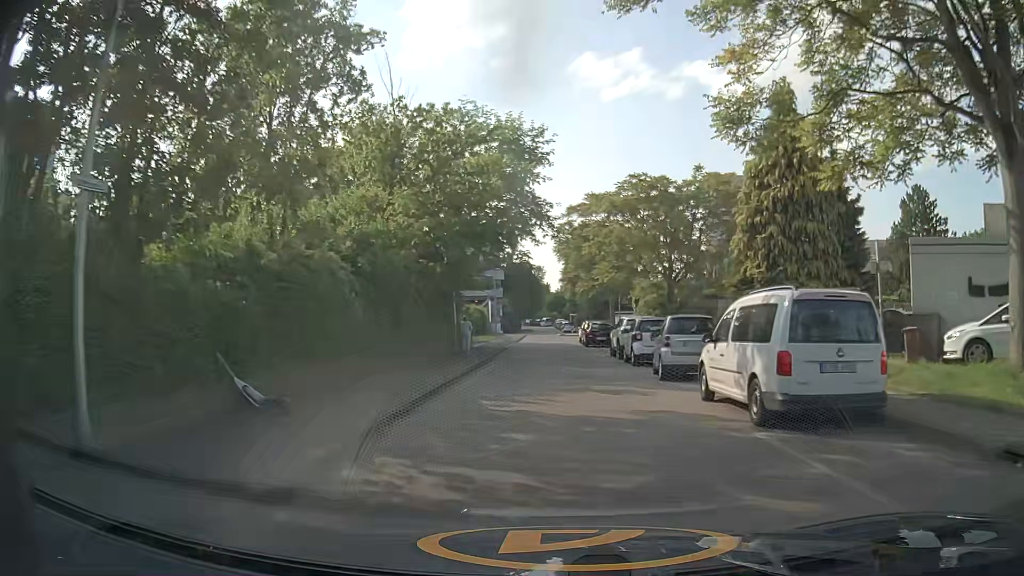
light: Day
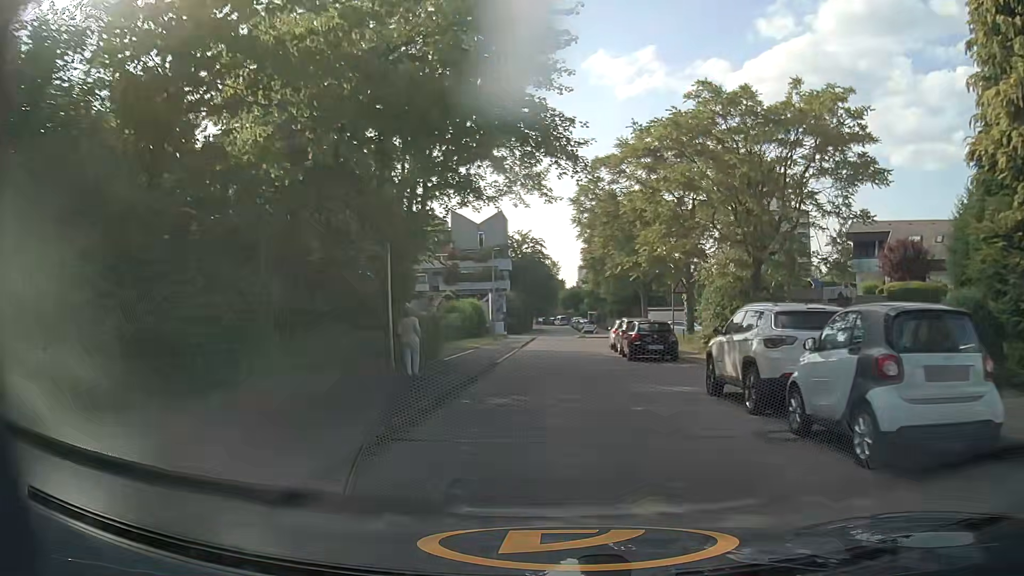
(-0.2, +15.5) m; -1°
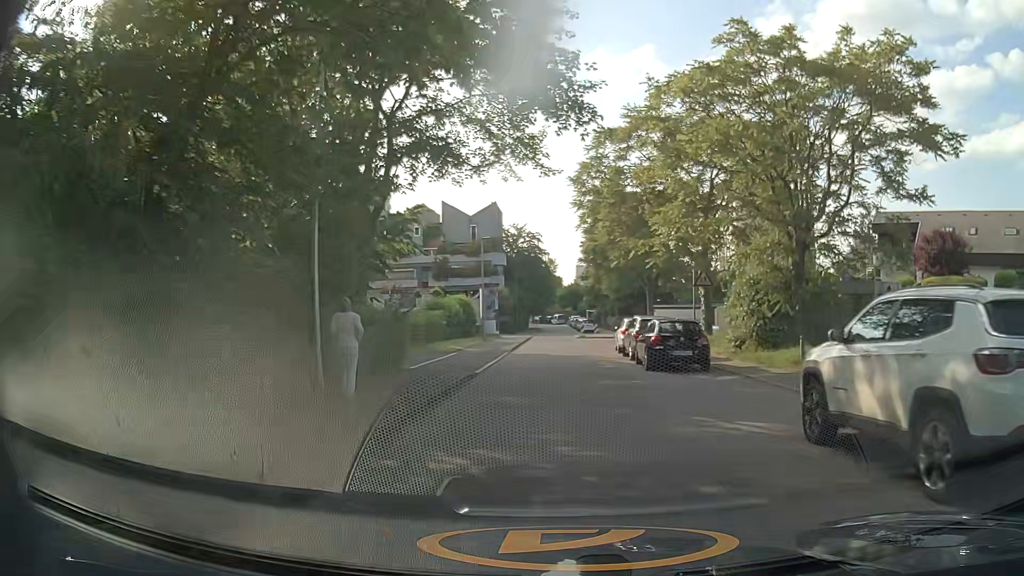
(0.0, +5.3) m; +1°
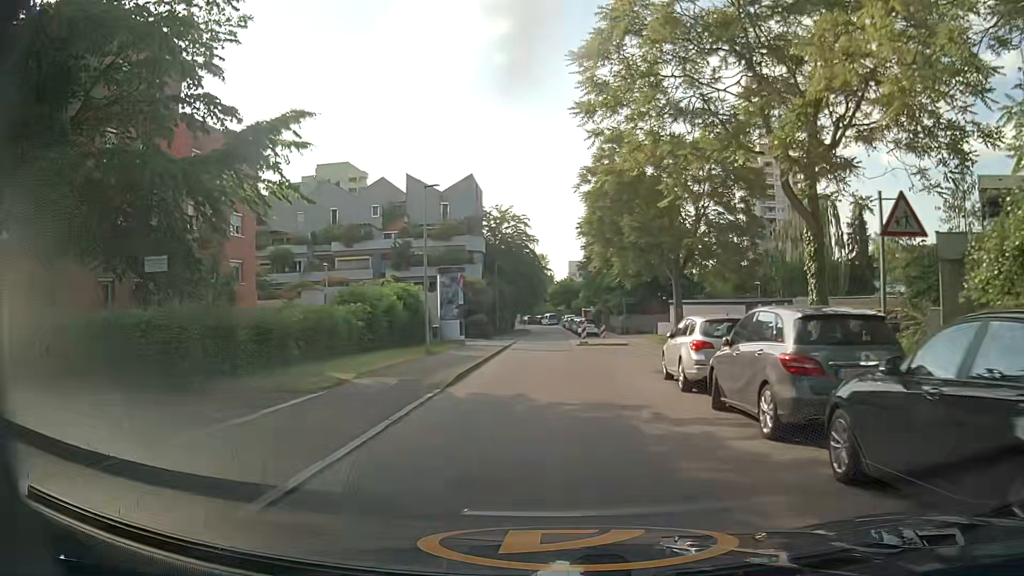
(0.0, +15.8) m; +1°
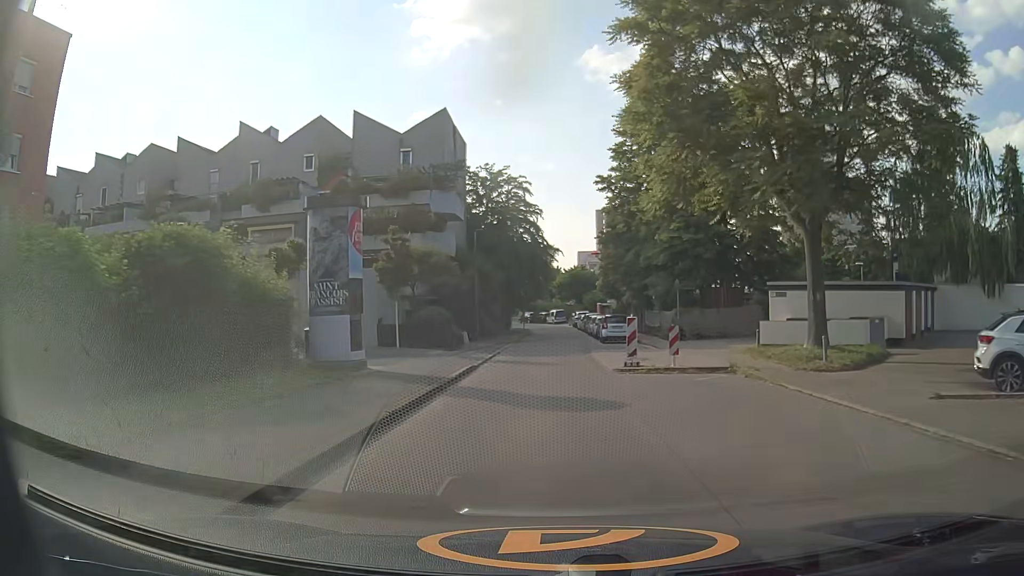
(-0.2, +20.5) m; 0°
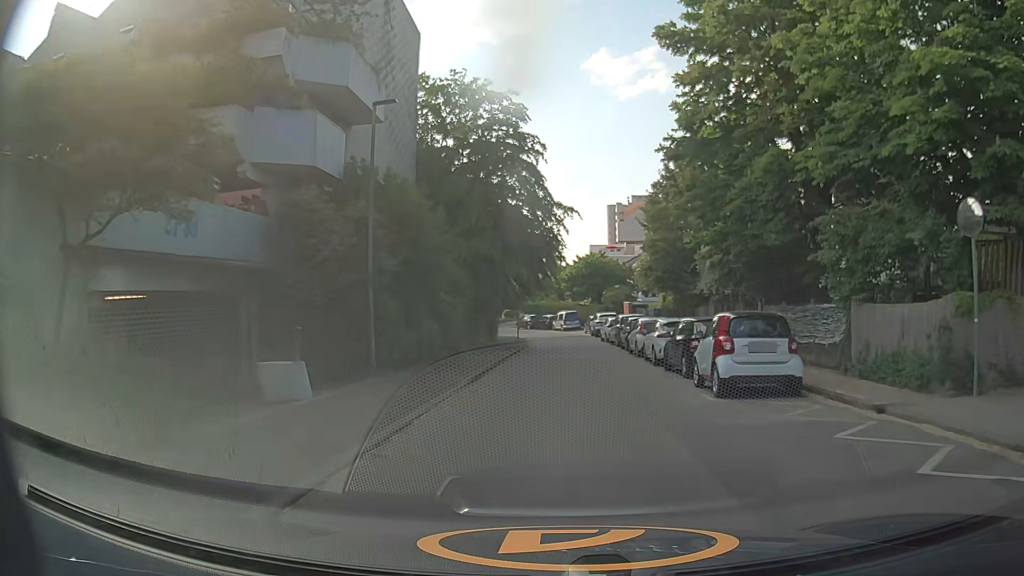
(-0.5, +24.1) m; -1°
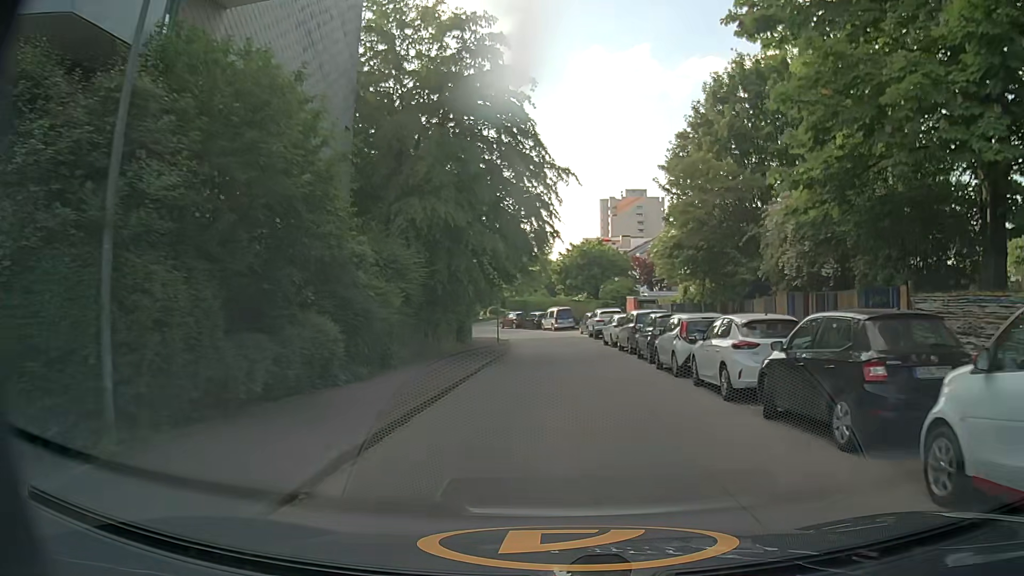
(0.0, +9.5) m; 0°
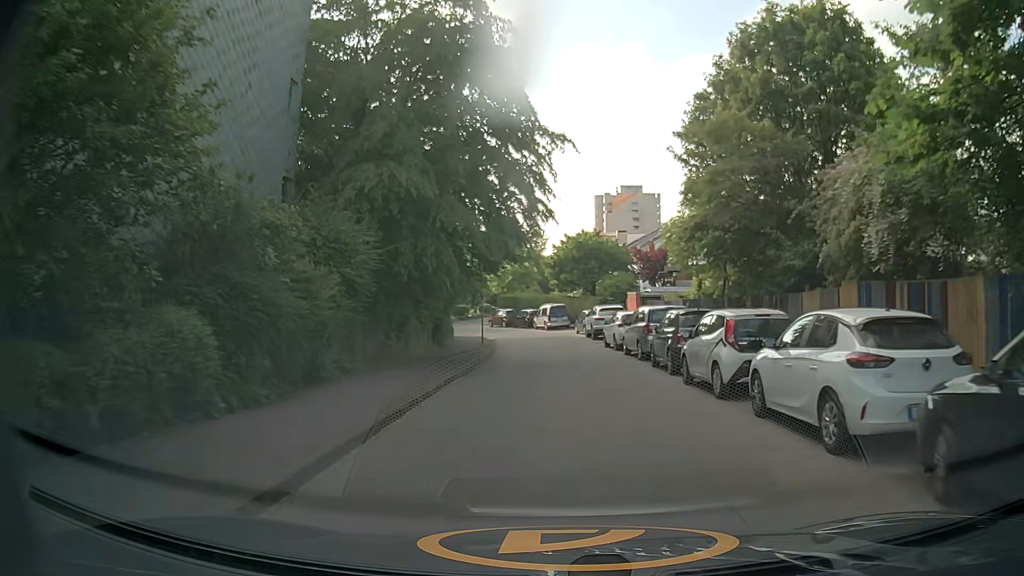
(+0.1, +4.7) m; +2°
